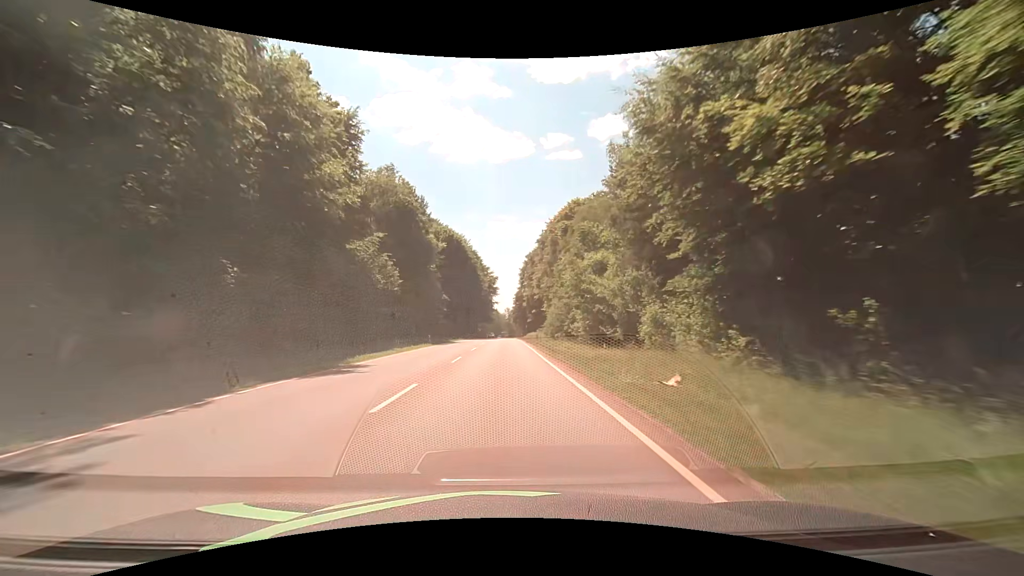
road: secondary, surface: asphalt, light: Day
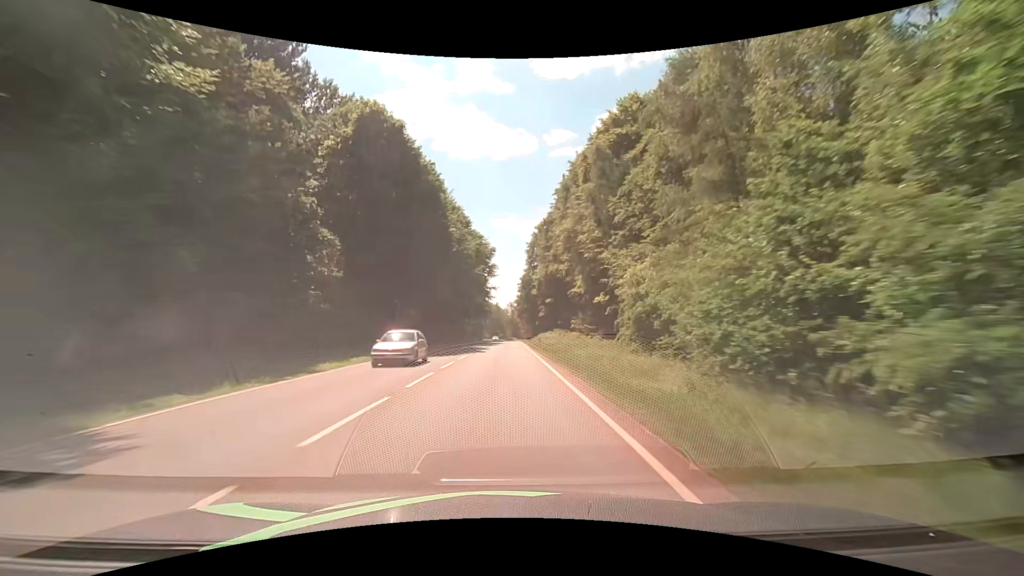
(+0.2, +50.4) m; 0°
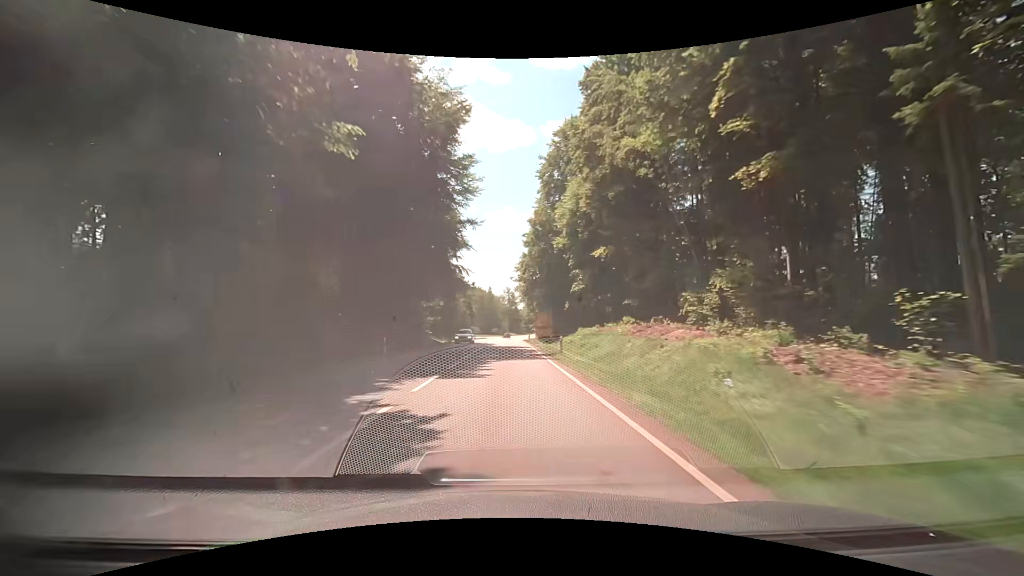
(-0.6, +61.5) m; 0°
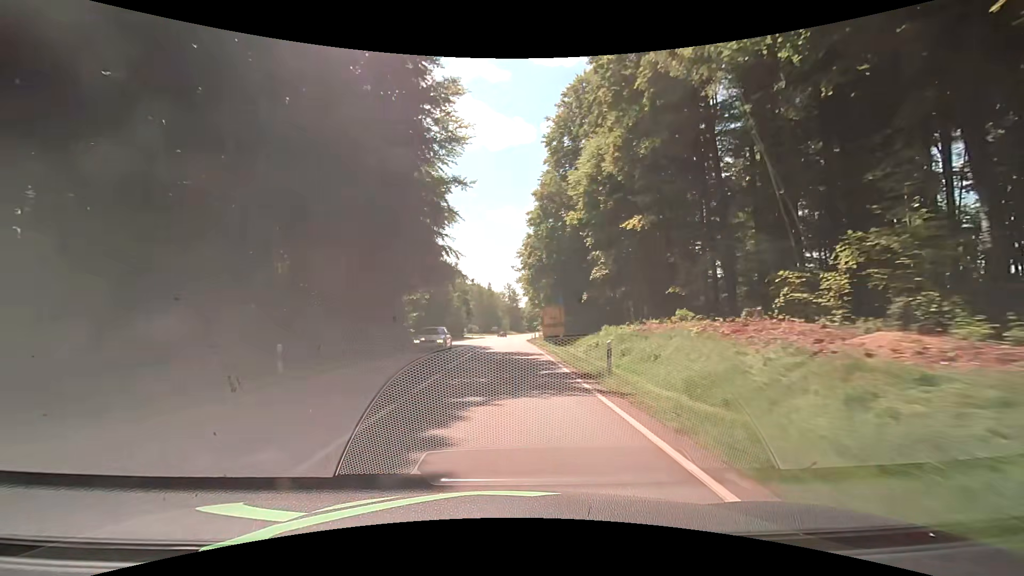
(0.0, +12.2) m; 0°
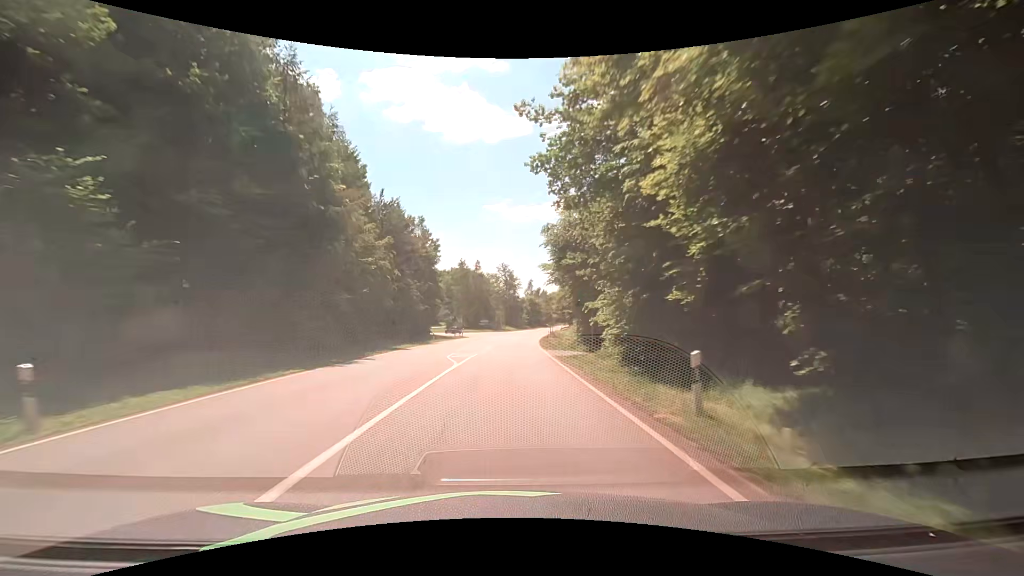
(0.0, +48.3) m; 0°
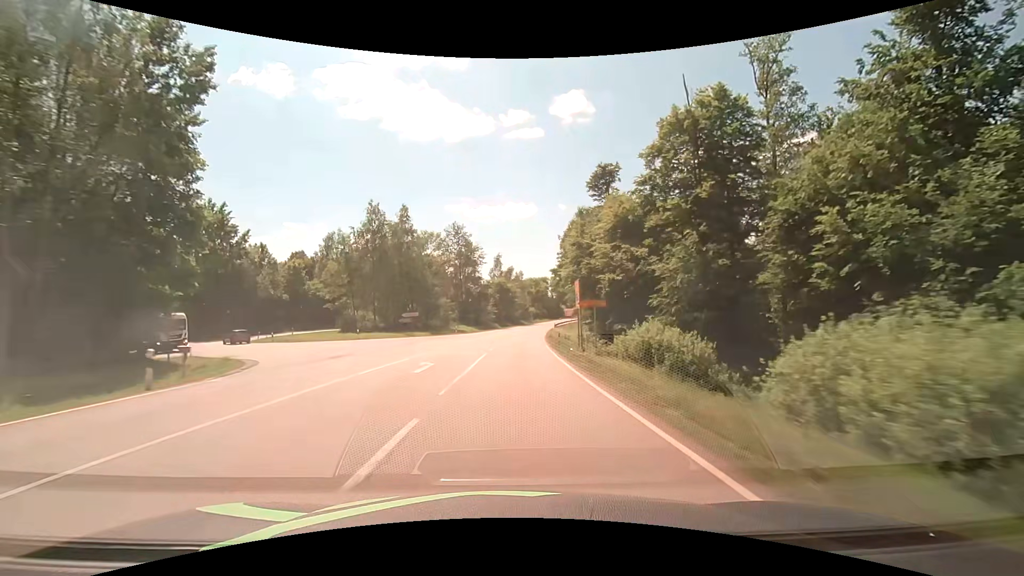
(+2.1, +61.0) m; +5°
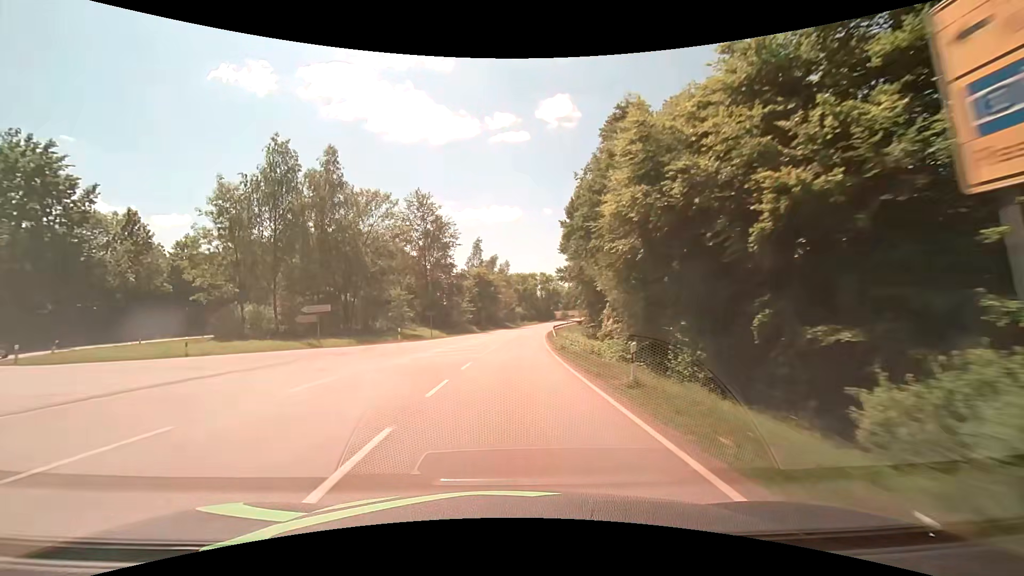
(+0.4, +25.0) m; +2°
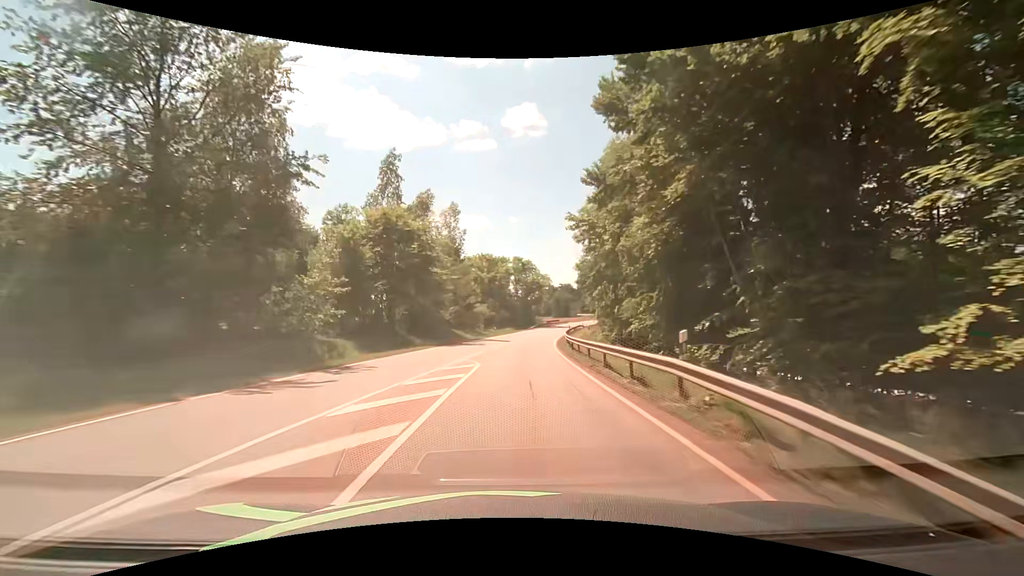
(+1.6, +50.4) m; +4°
(0, +10) (0, +20) (+1, +30) (+2, +40) (+3, +50) (+5, +60) (+6, +70) (+8, +79) (+10, +89) (+12, +99) m
